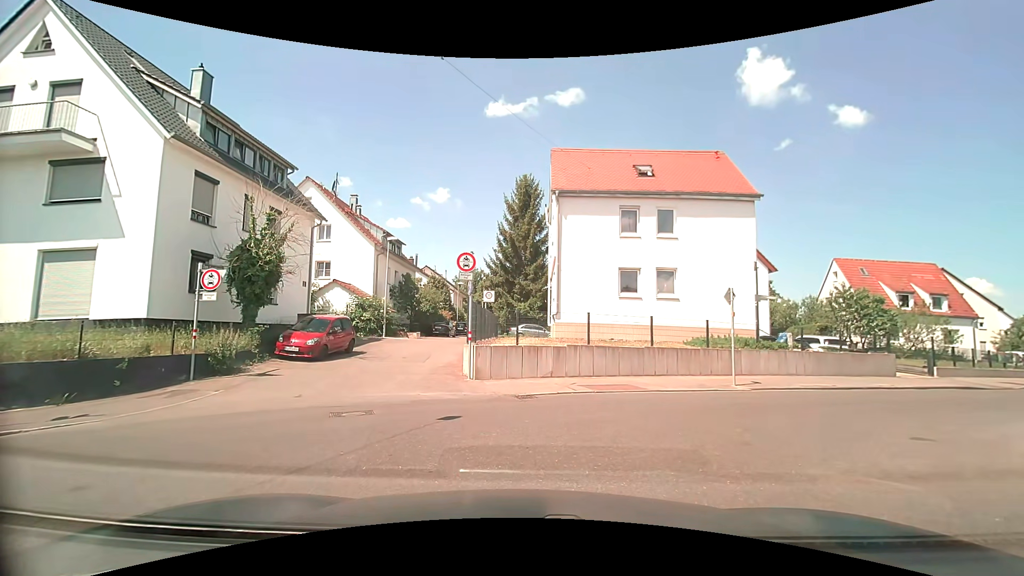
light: Day
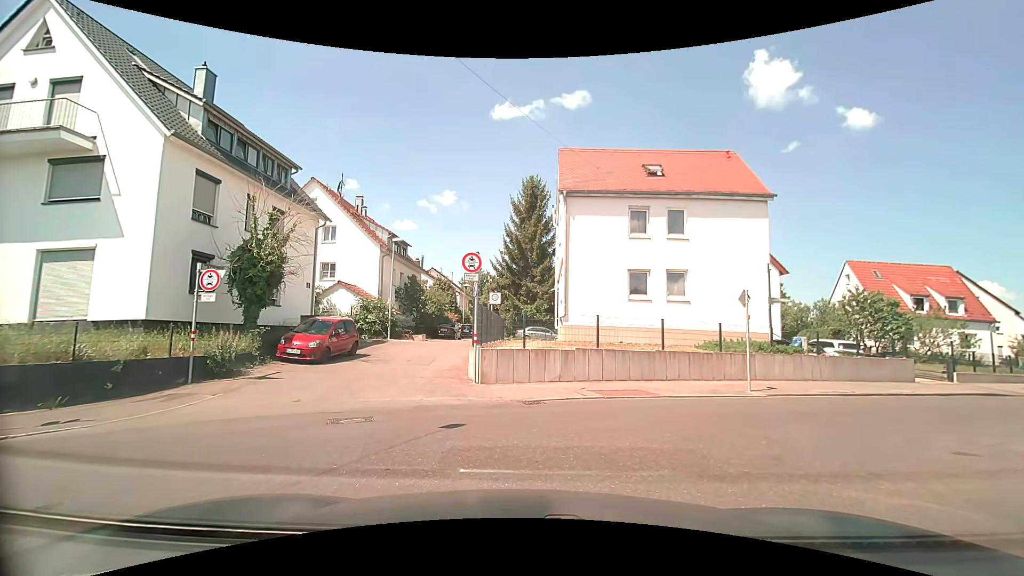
(0.0, +0.4) m; 0°
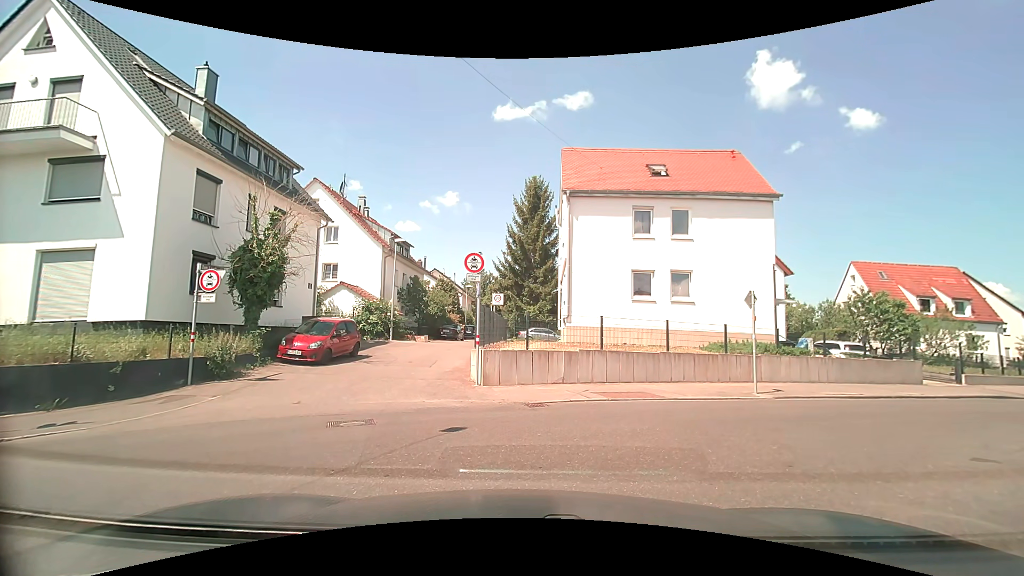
(0.0, +0.2) m; 0°
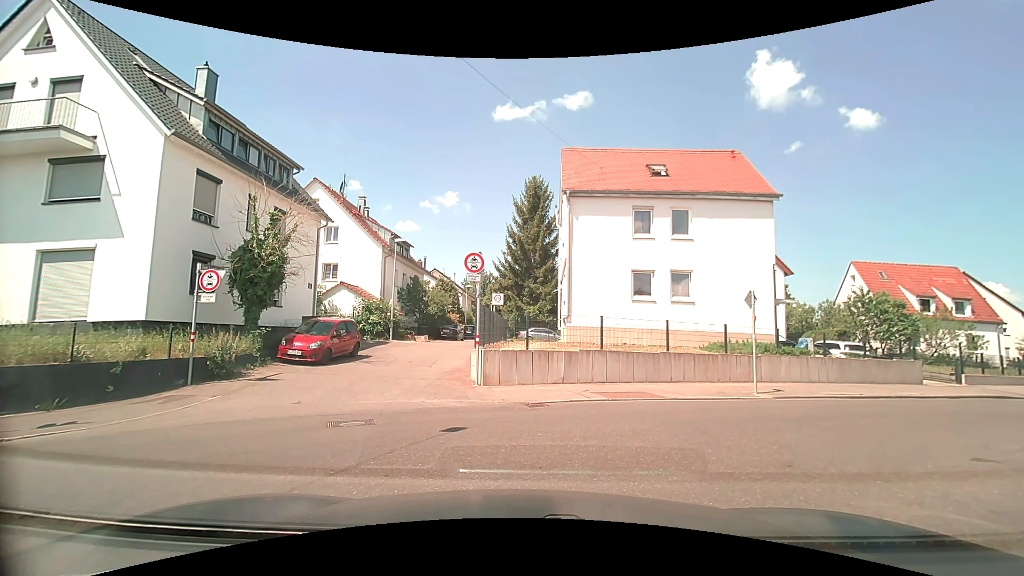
(0.0, 0.0) m; 0°
